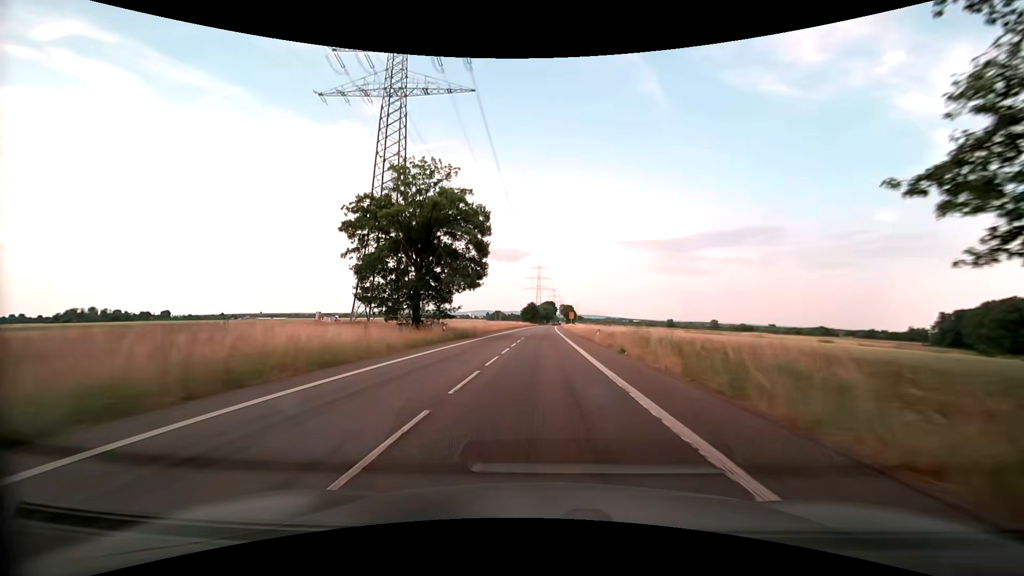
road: secondary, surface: asphalt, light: Day
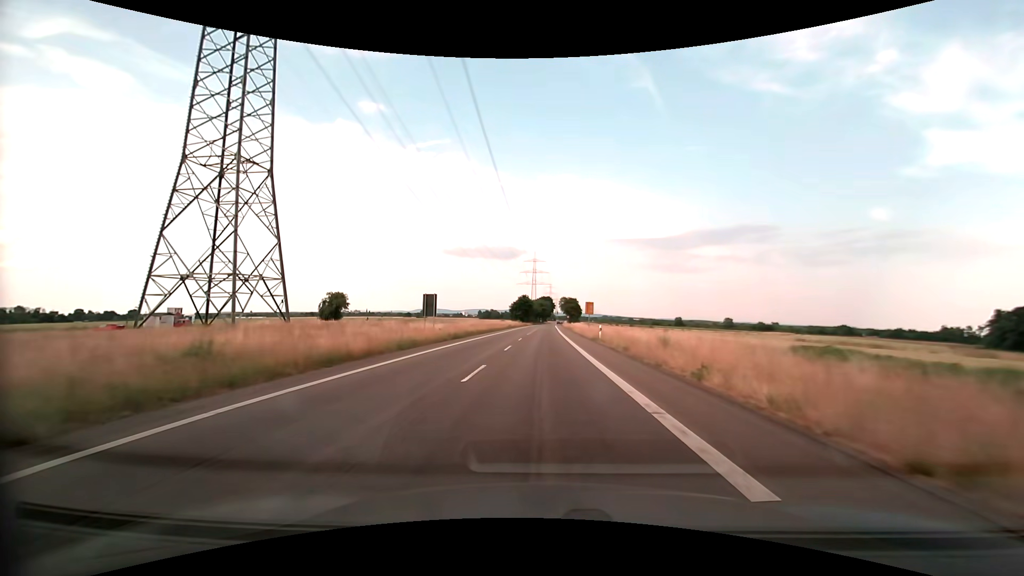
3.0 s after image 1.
(+0.2, +51.3) m; 0°
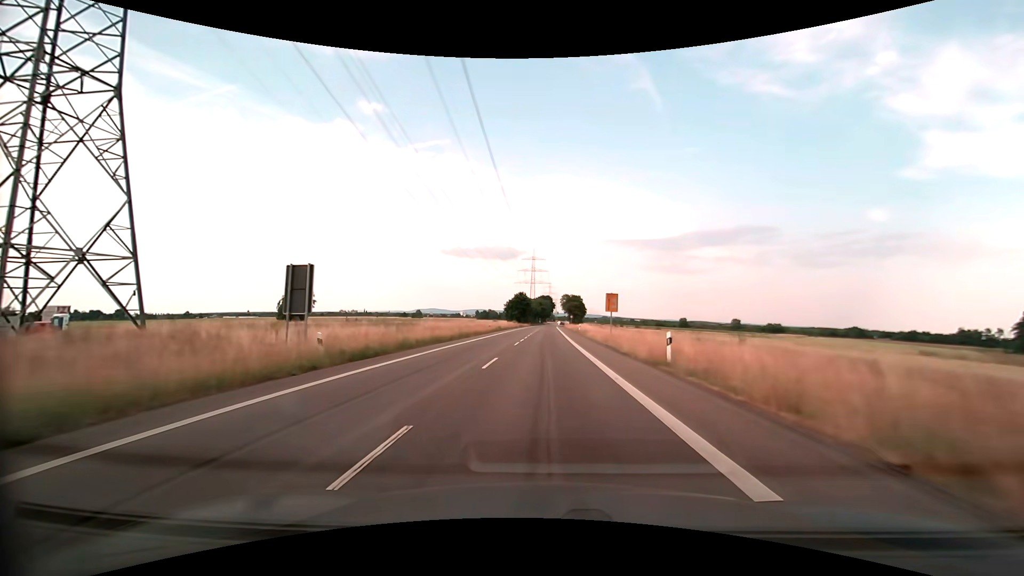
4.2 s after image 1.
(0.0, +20.4) m; 0°
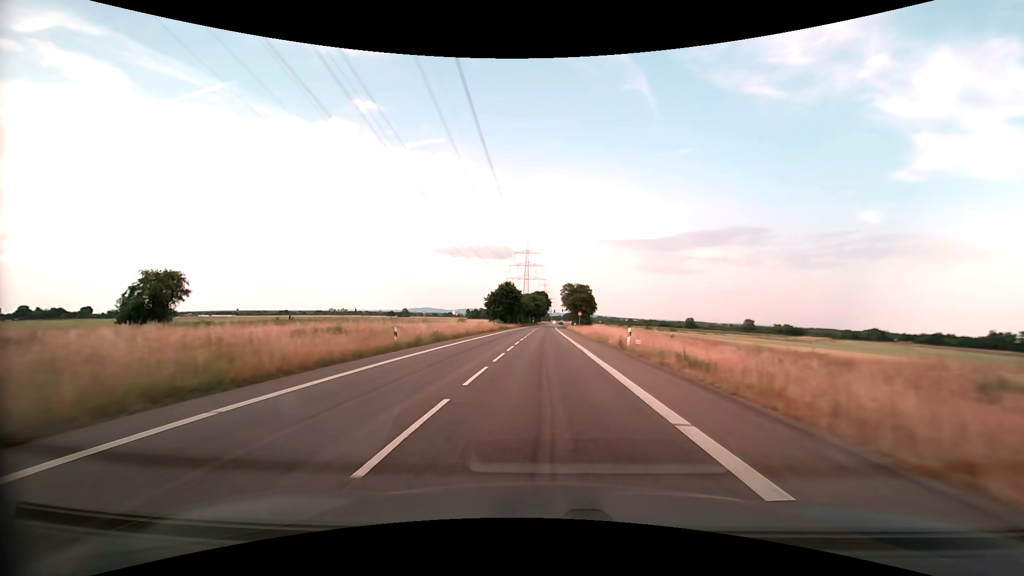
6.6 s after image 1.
(+0.3, +41.0) m; +1°
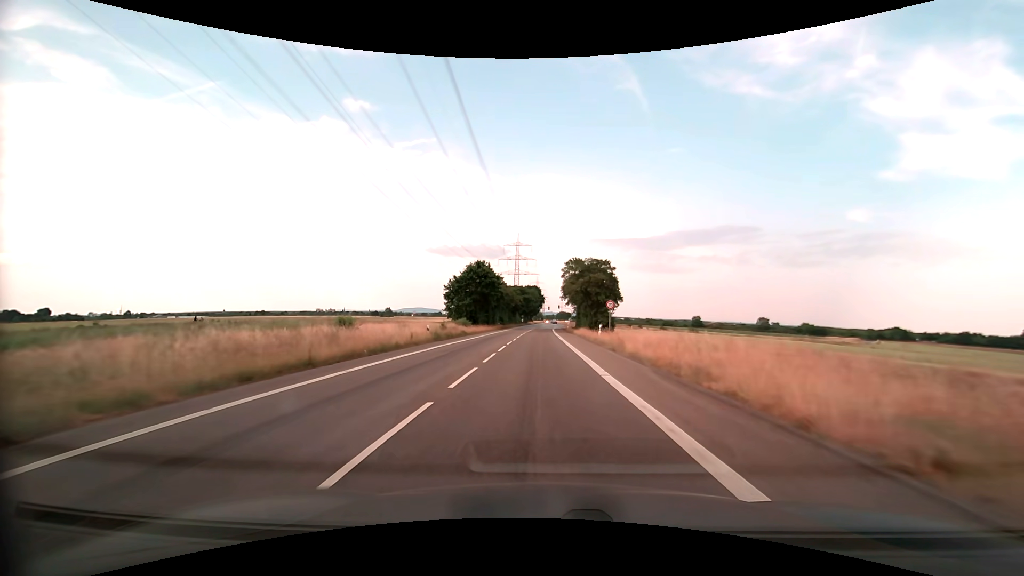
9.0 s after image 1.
(+0.4, +41.4) m; +1°
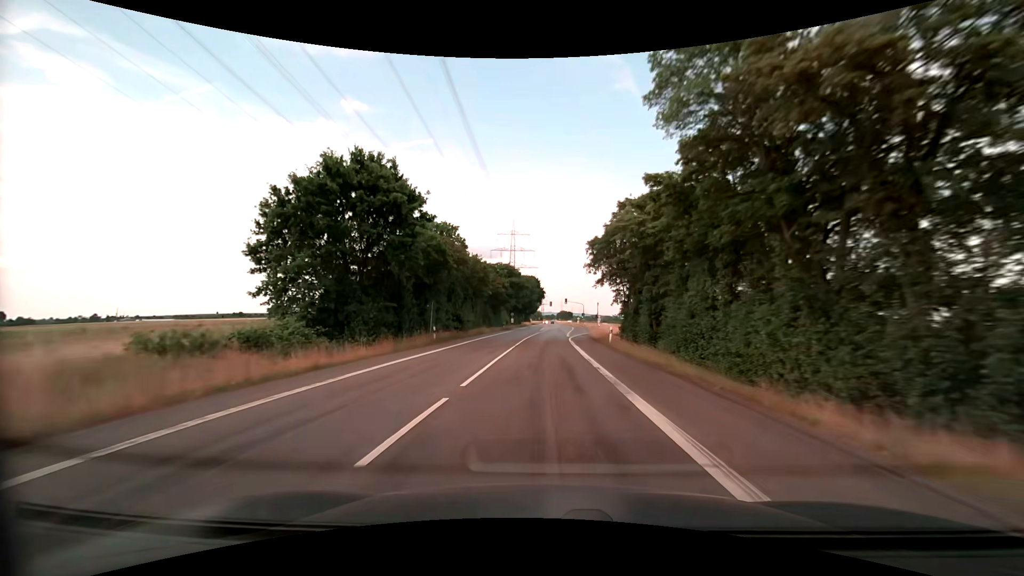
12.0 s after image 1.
(-0.4, +52.2) m; 0°
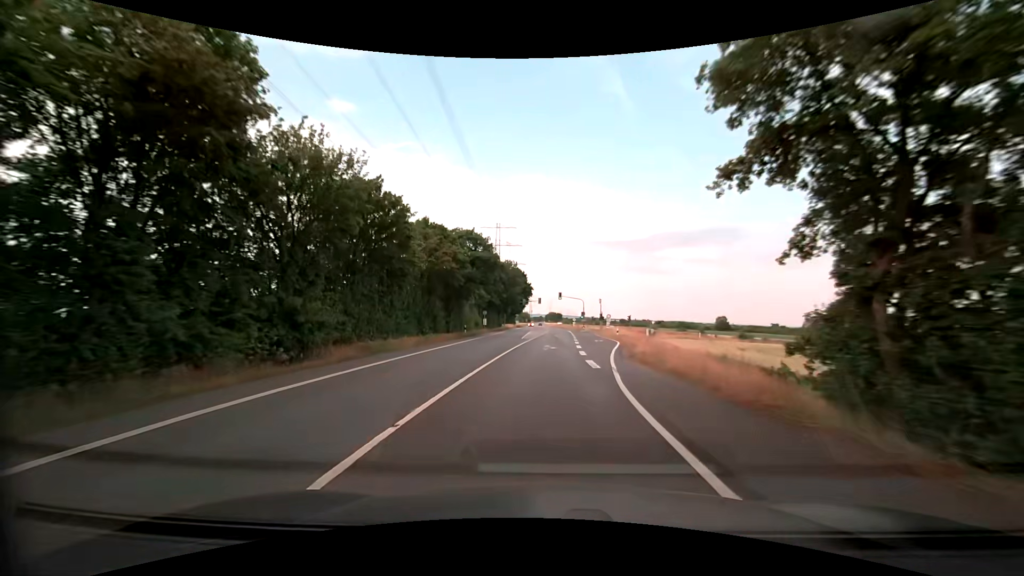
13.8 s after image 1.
(+0.3, +30.9) m; +1°
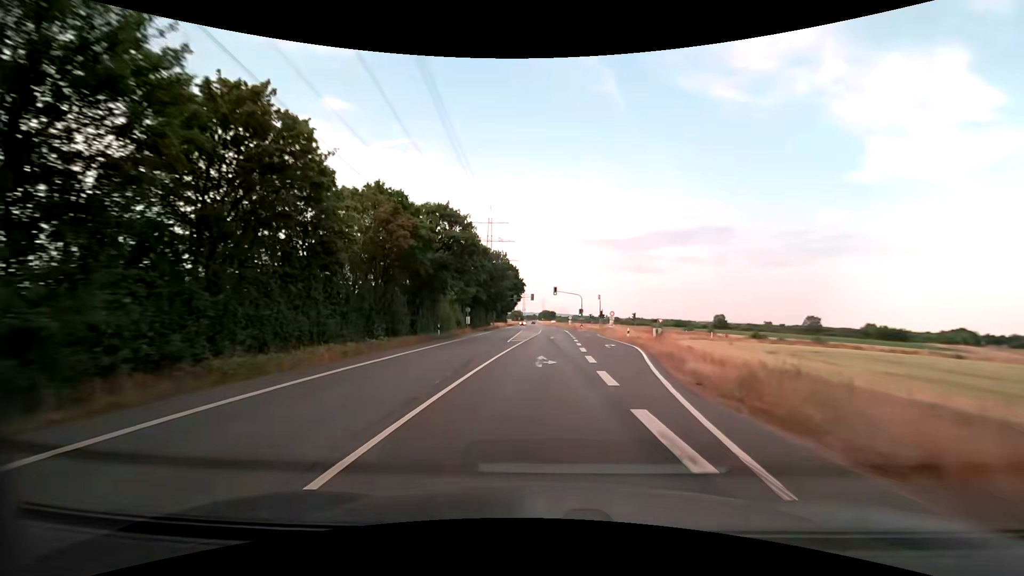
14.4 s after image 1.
(+0.1, +10.2) m; +1°
(0, +10) (0, +20) (+1, +30) (+1, +40) (+1, +50) (+1, +60) (+2, +70) (+2, +80) (+2, +90) (+2, +100) m
